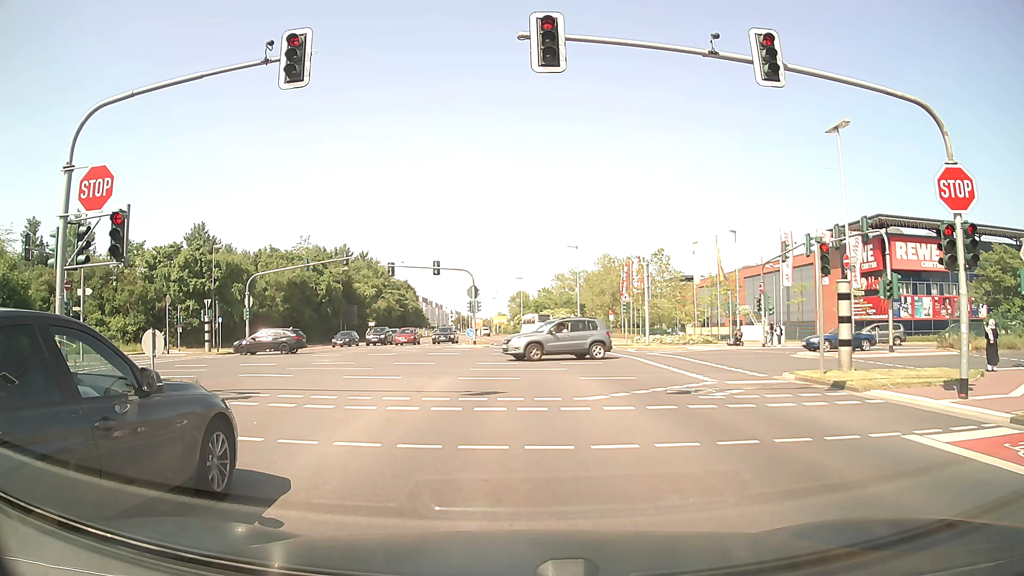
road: secondary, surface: asphalt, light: Day
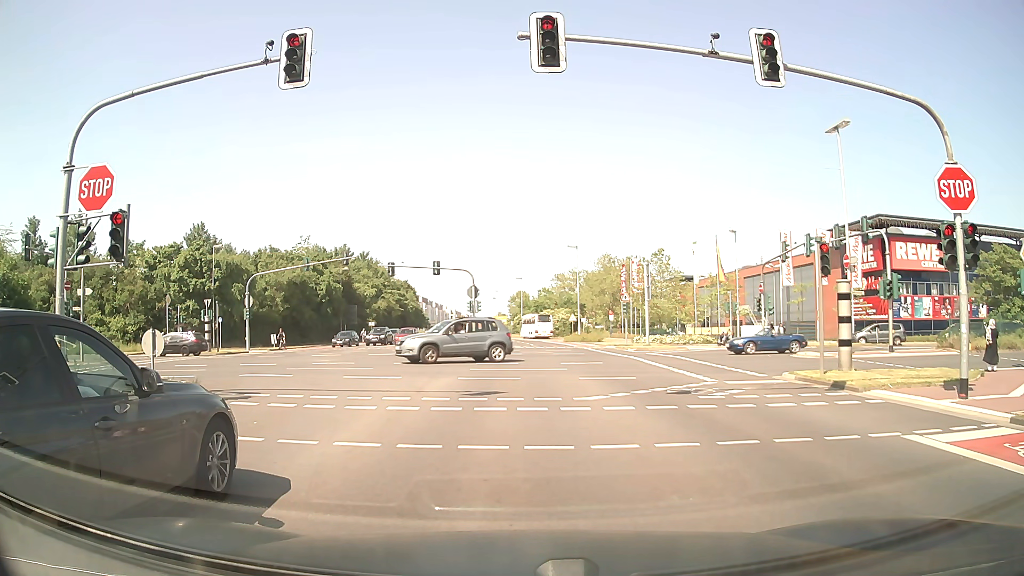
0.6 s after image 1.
(0.0, 0.0) m; 0°
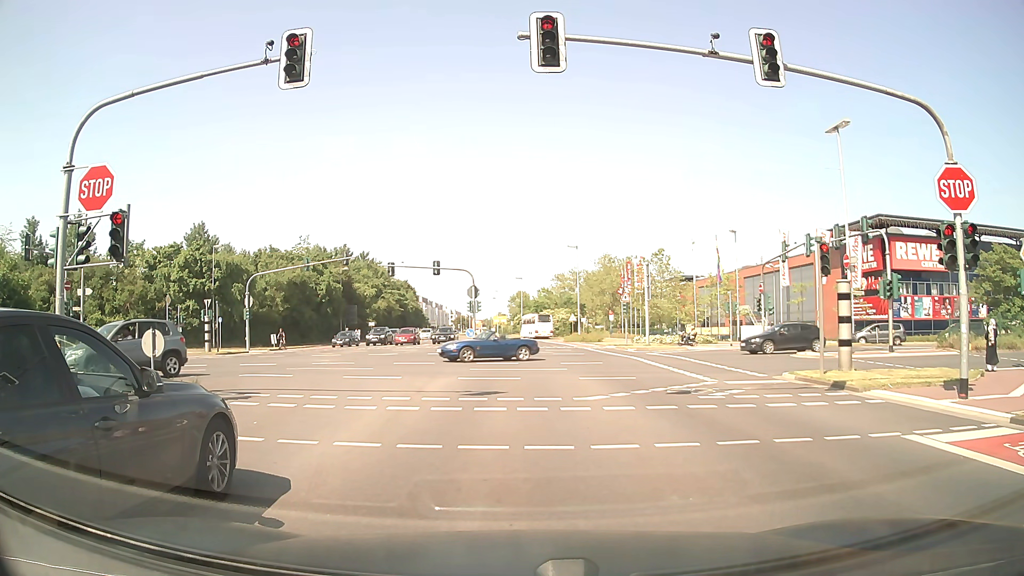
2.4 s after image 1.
(0.0, 0.0) m; 0°
